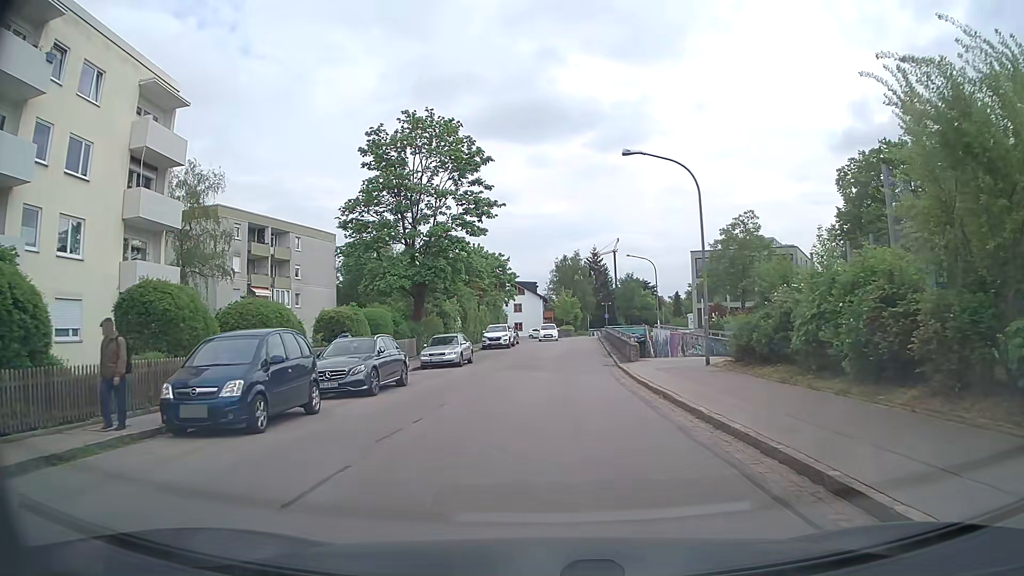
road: tertiary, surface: asphalt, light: Day
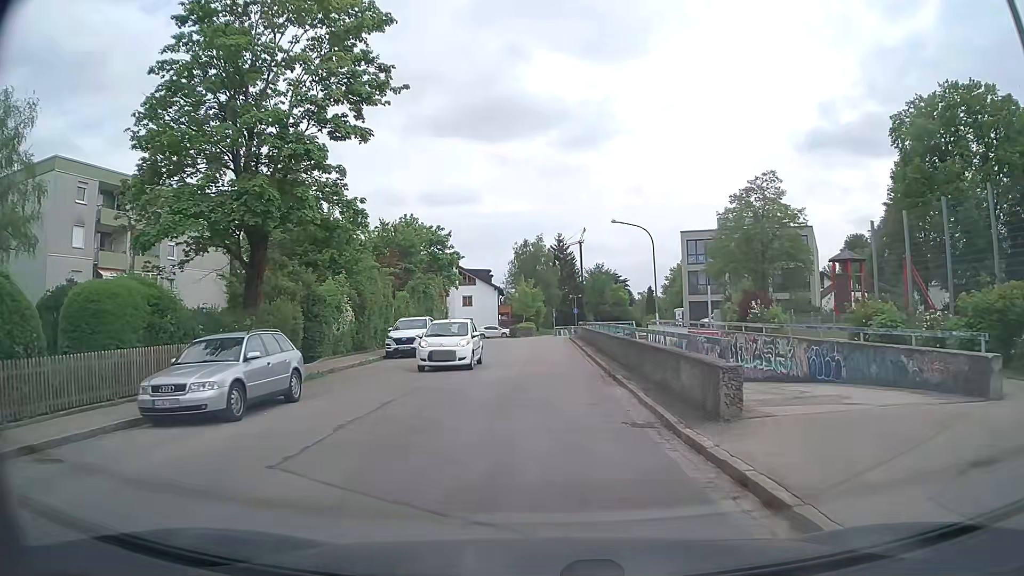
(+0.5, +17.9) m; +3°
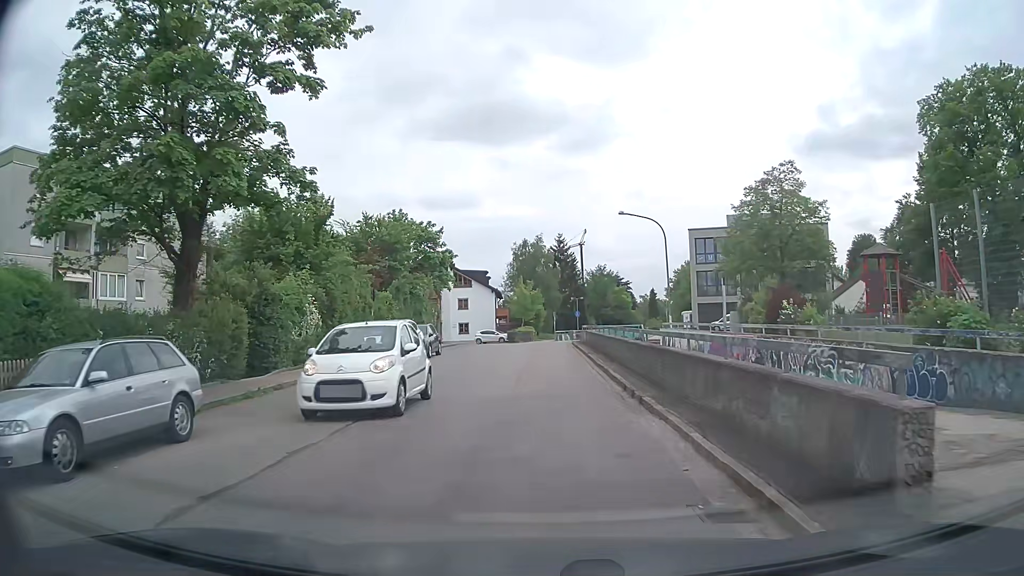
(0.0, +4.4) m; -1°
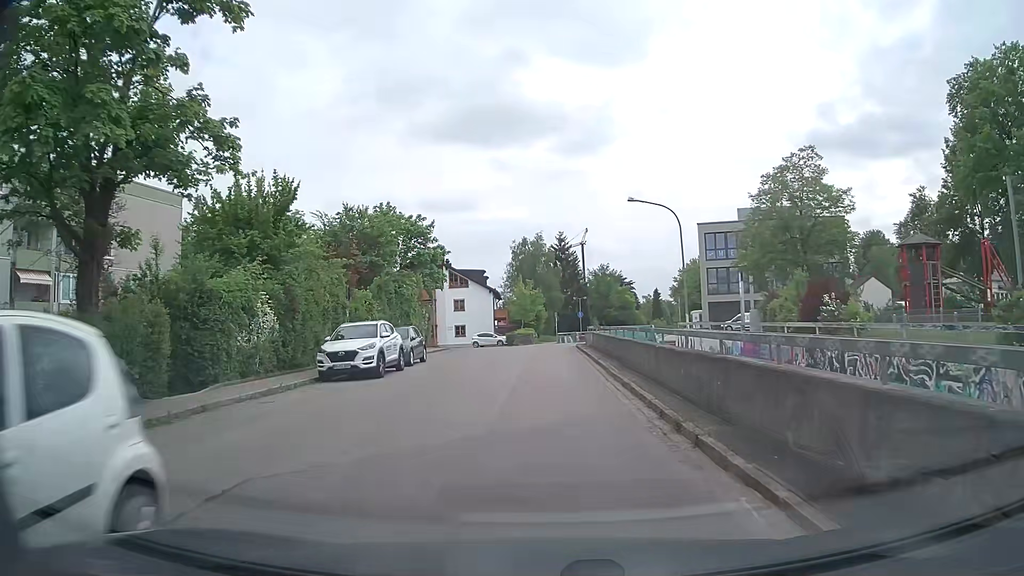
(0.0, +4.2) m; 0°
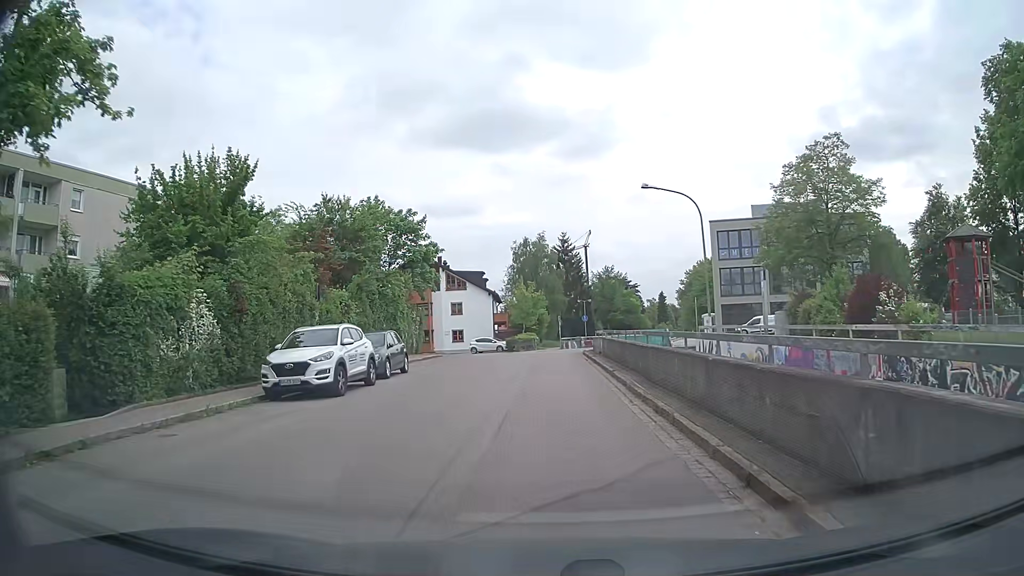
(0.0, +4.1) m; -1°
